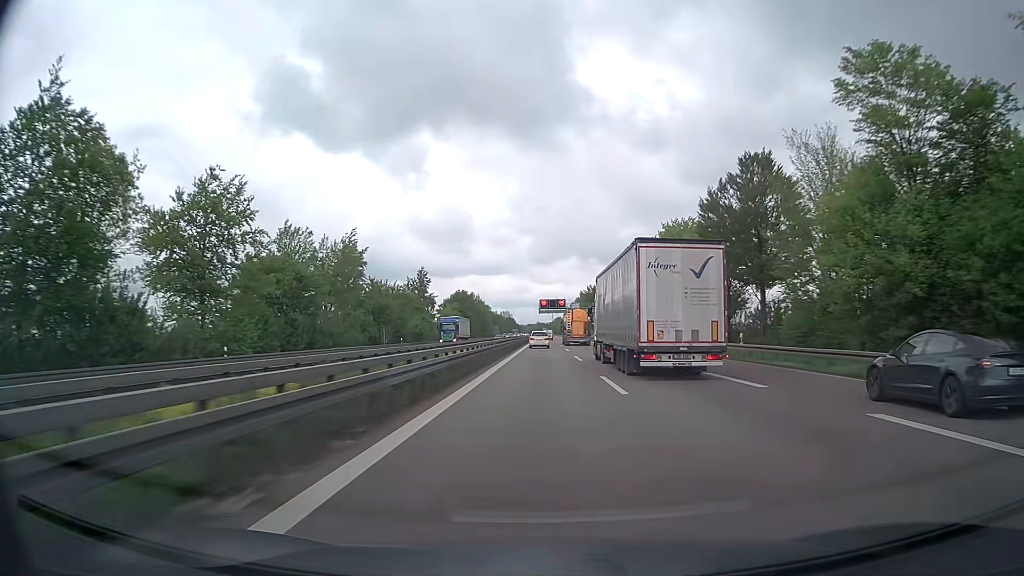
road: trunk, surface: asphalt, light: Day
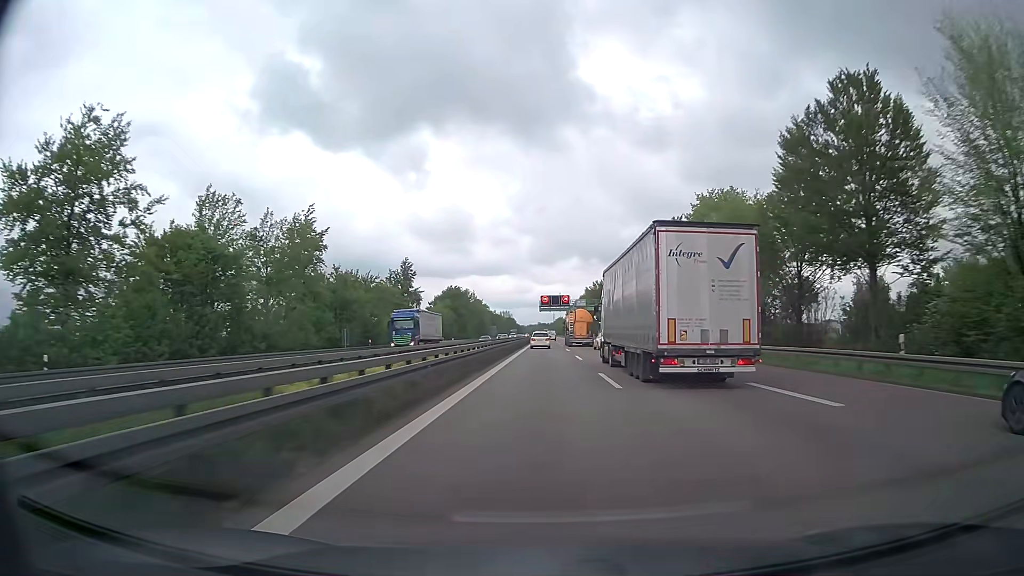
(0.0, +16.6) m; 0°
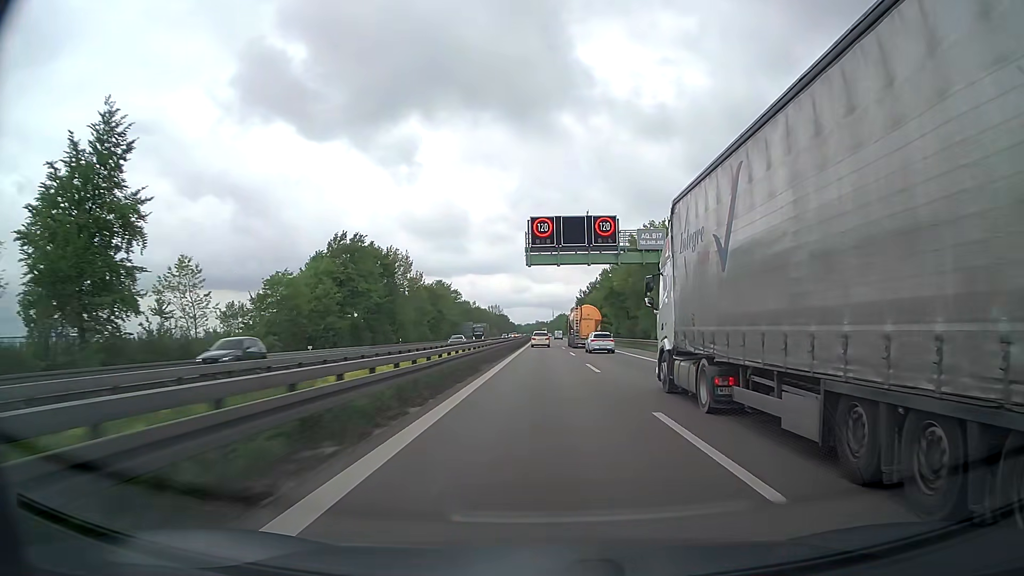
(+0.4, +83.7) m; 0°
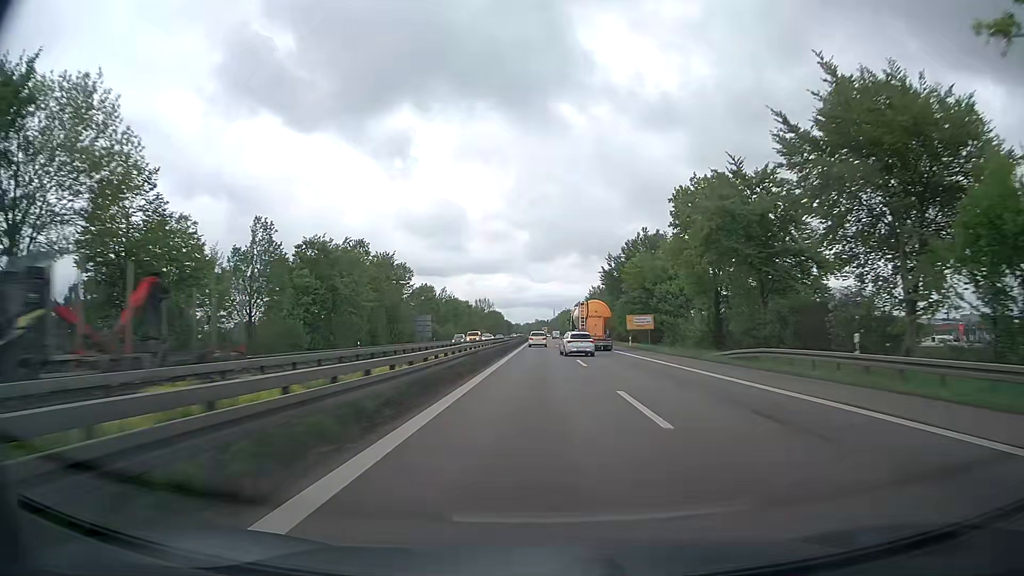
(-0.1, +68.2) m; 0°
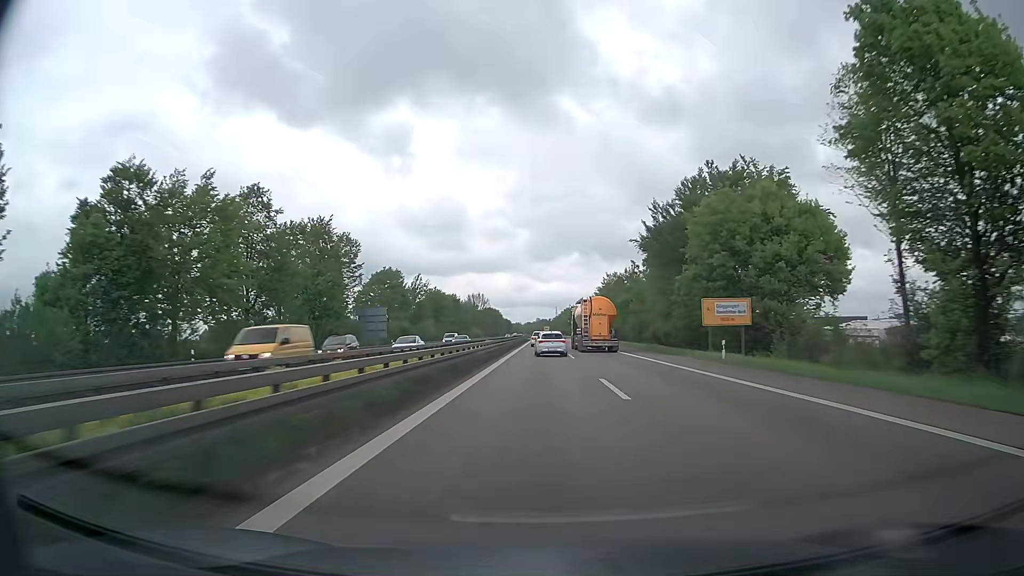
(-0.1, +34.2) m; 0°
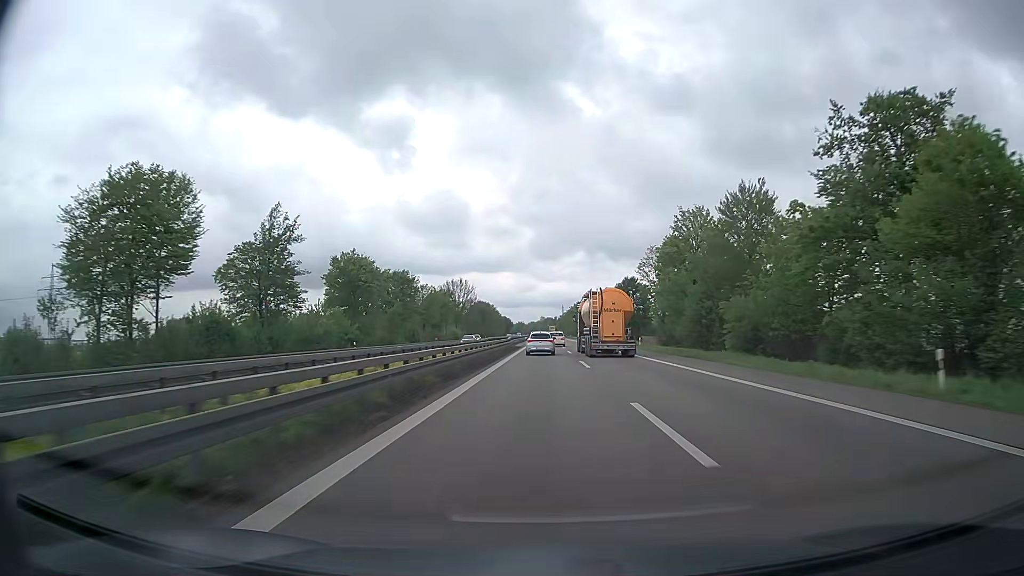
(-0.2, +68.3) m; 0°
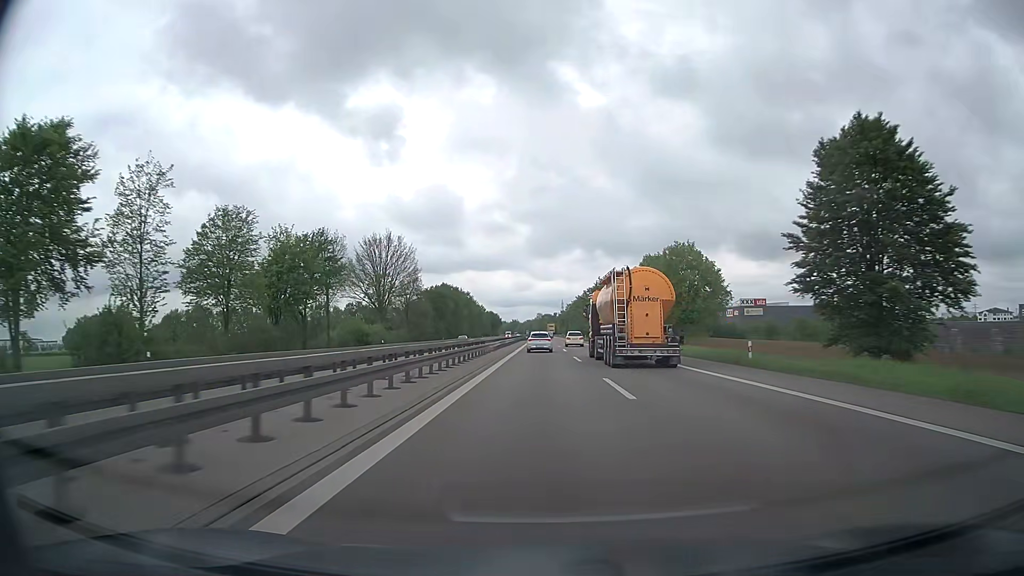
(-0.1, +85.8) m; 0°
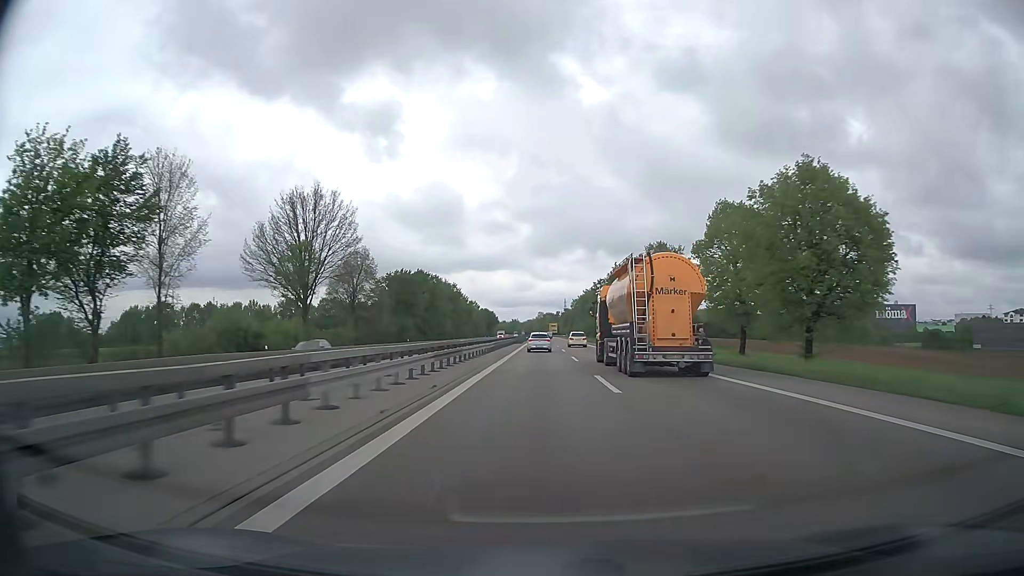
(0.0, +34.5) m; 0°
(0, +10) (0, +20) (0, +30) (0, +40) (0, +50) (0, +60) (0, +70) (0, +80) (0, +90) (0, +100) m
